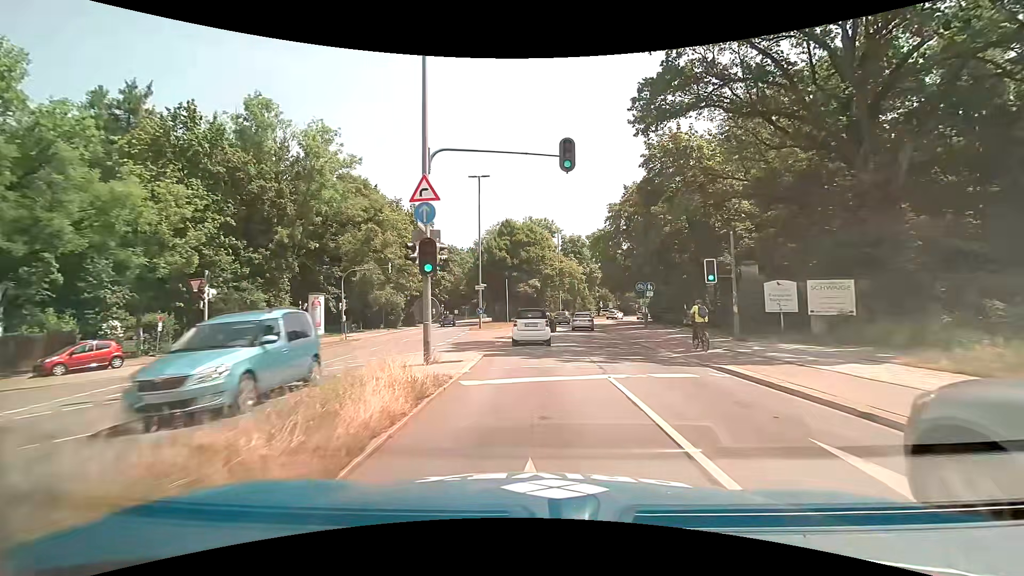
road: primary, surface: asphalt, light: Day
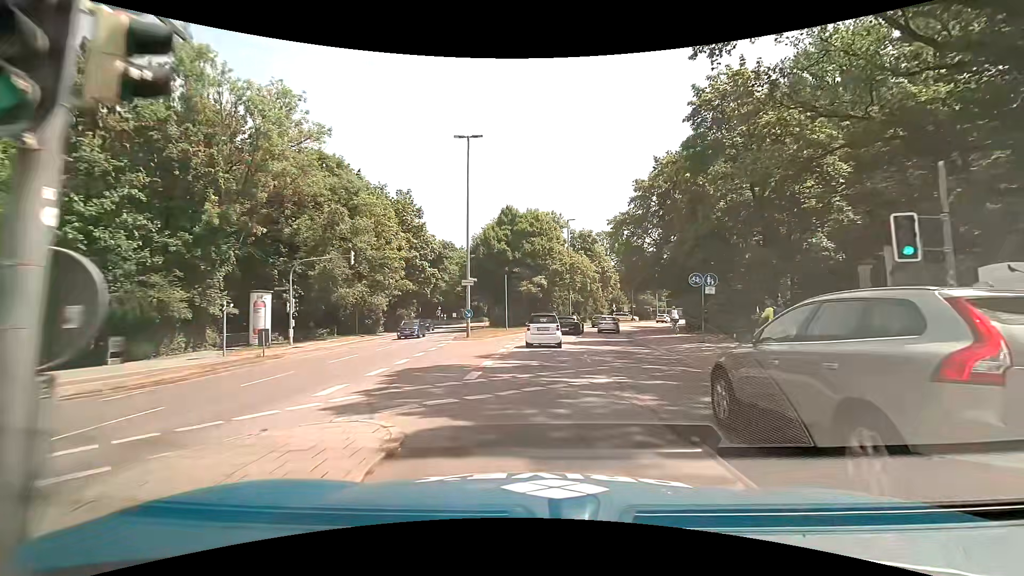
(+0.1, +10.5) m; +1°
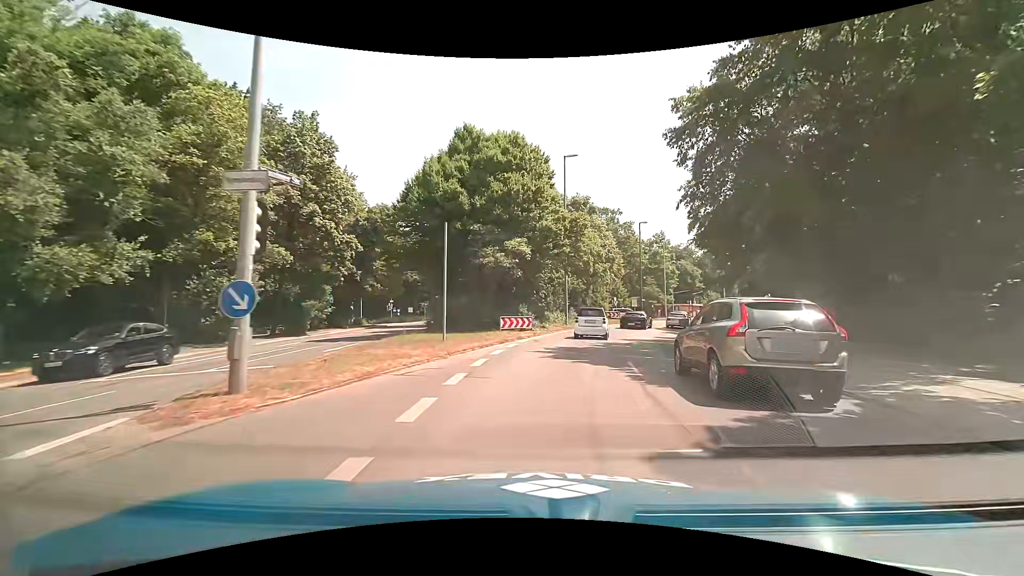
(0.0, +22.9) m; +2°
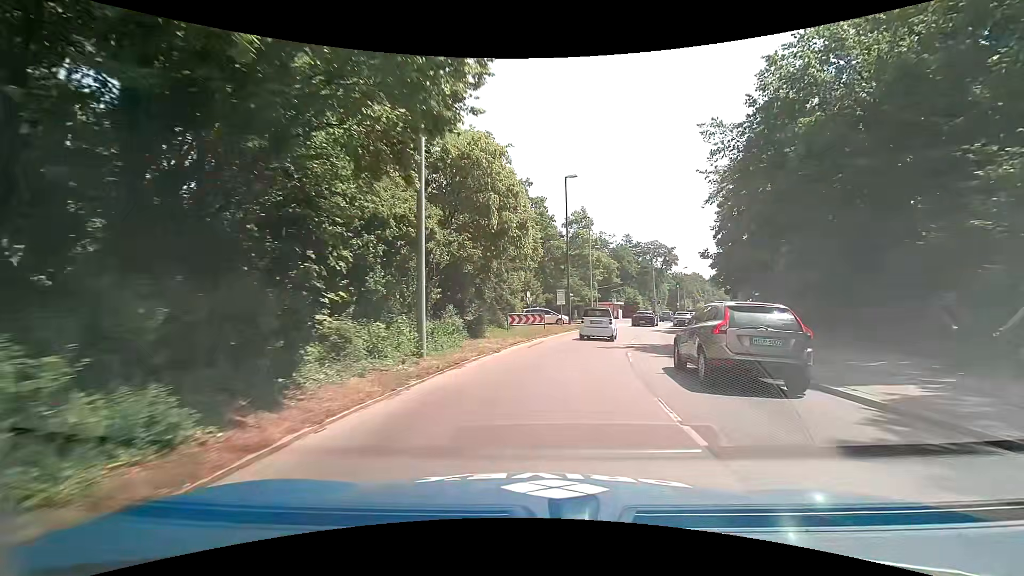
(+2.5, +23.9) m; +12°
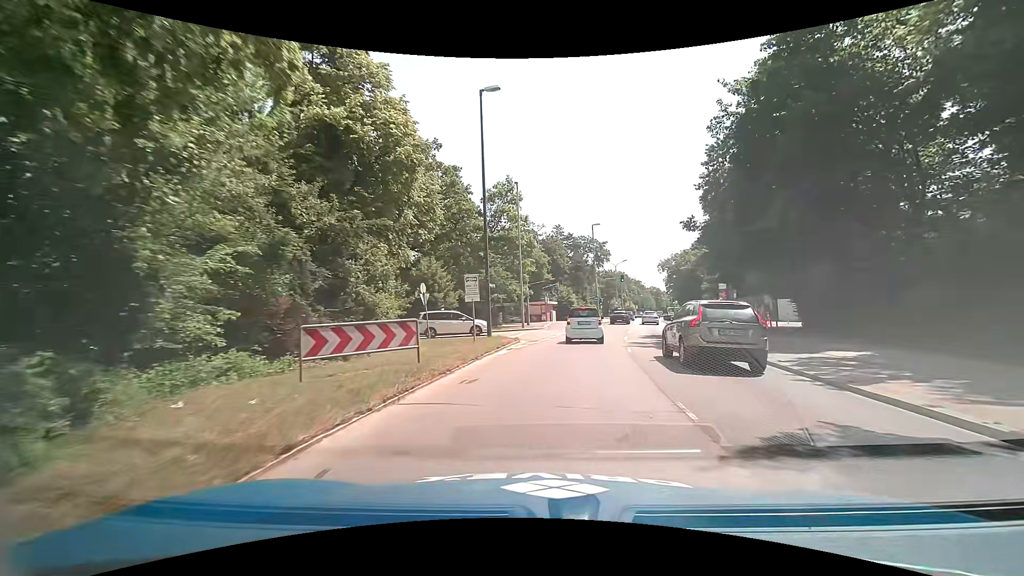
(+1.2, +16.9) m; +9°
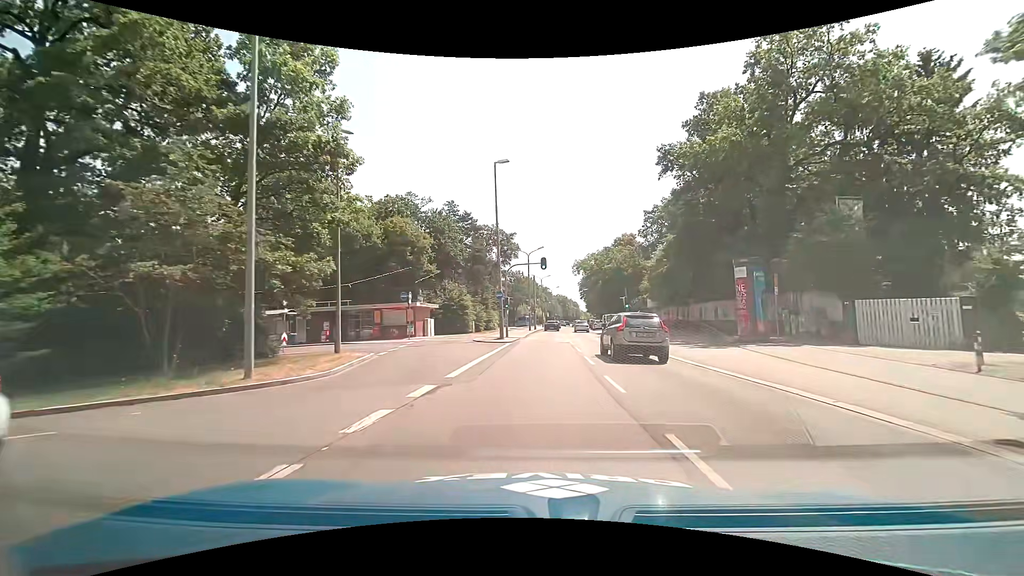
(+3.2, +29.5) m; +10°
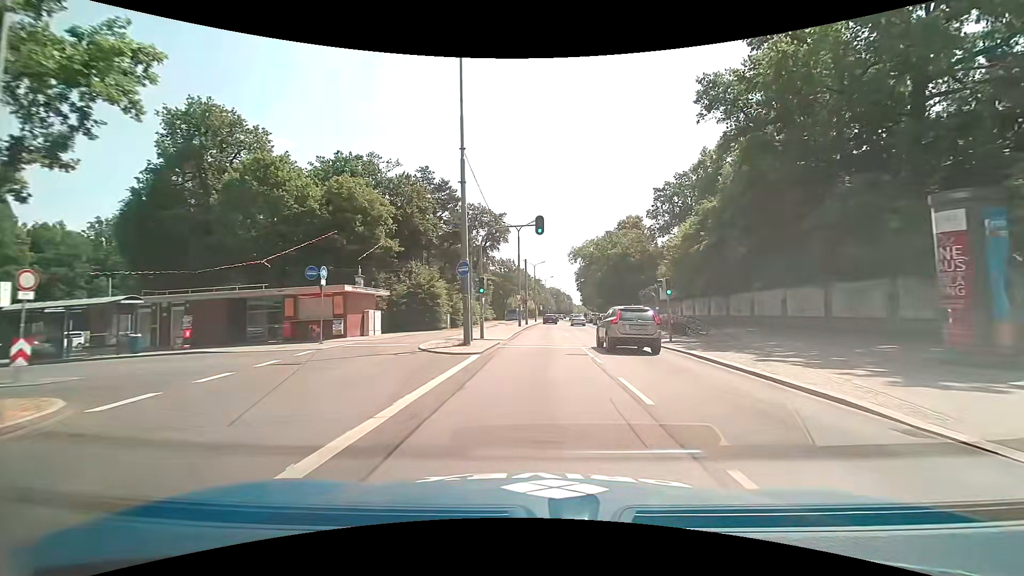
(+0.1, +14.2) m; +1°
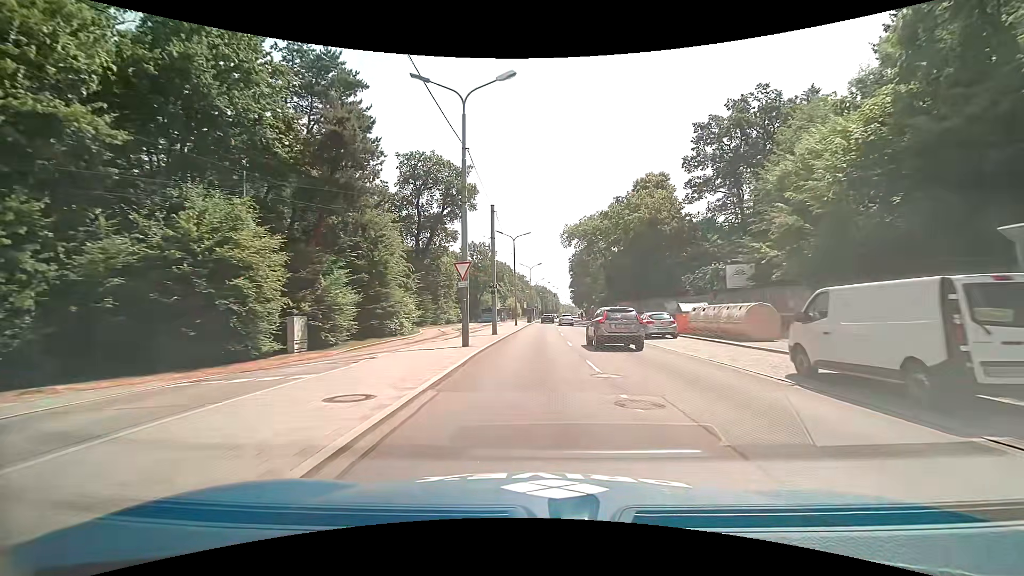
(+0.2, +31.3) m; +1°
(0, +10) (0, +20) (0, +30) (+1, +40) (+1, +50) (+1, +60) (+2, +70) (+2, +80) (+3, +90) (+3, +100) m
